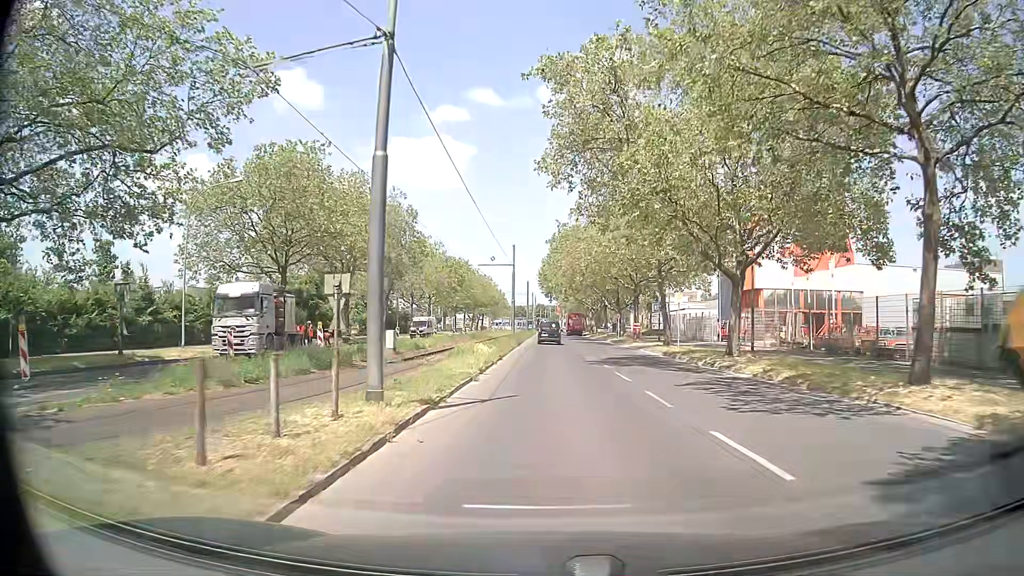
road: secondary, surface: asphalt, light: Day
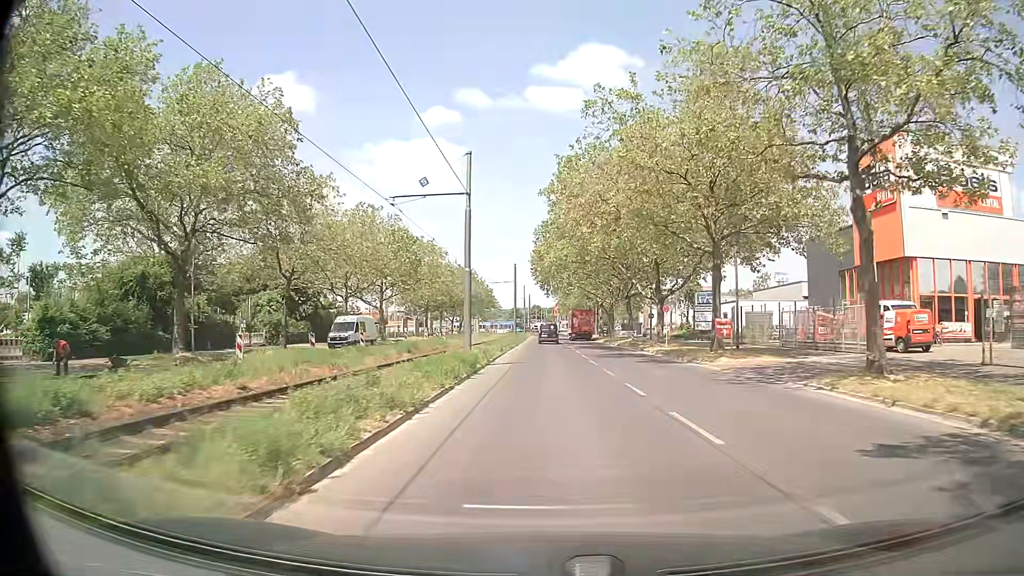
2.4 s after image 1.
(+0.1, +28.2) m; 0°
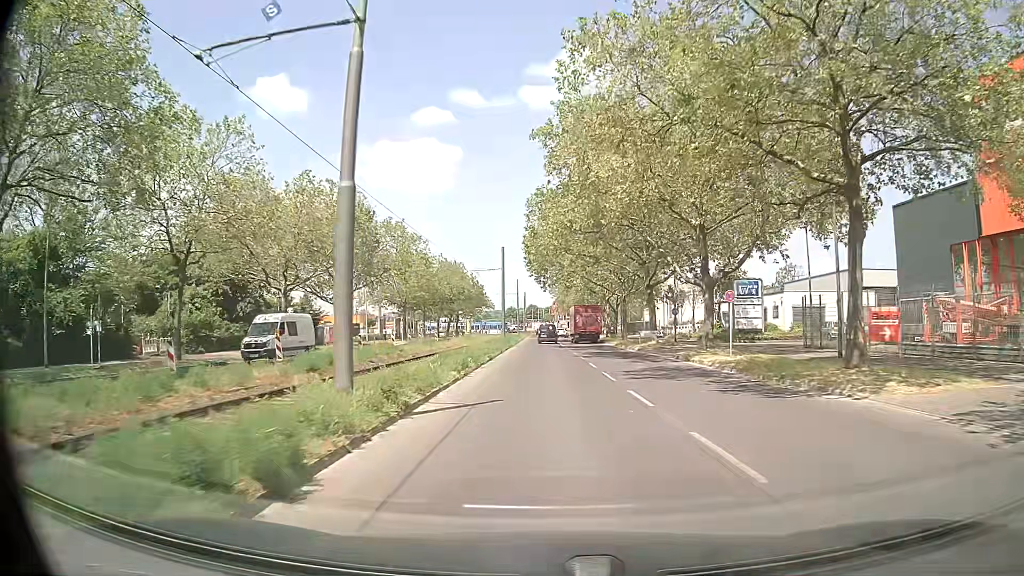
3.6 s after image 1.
(+0.1, +14.1) m; +1°
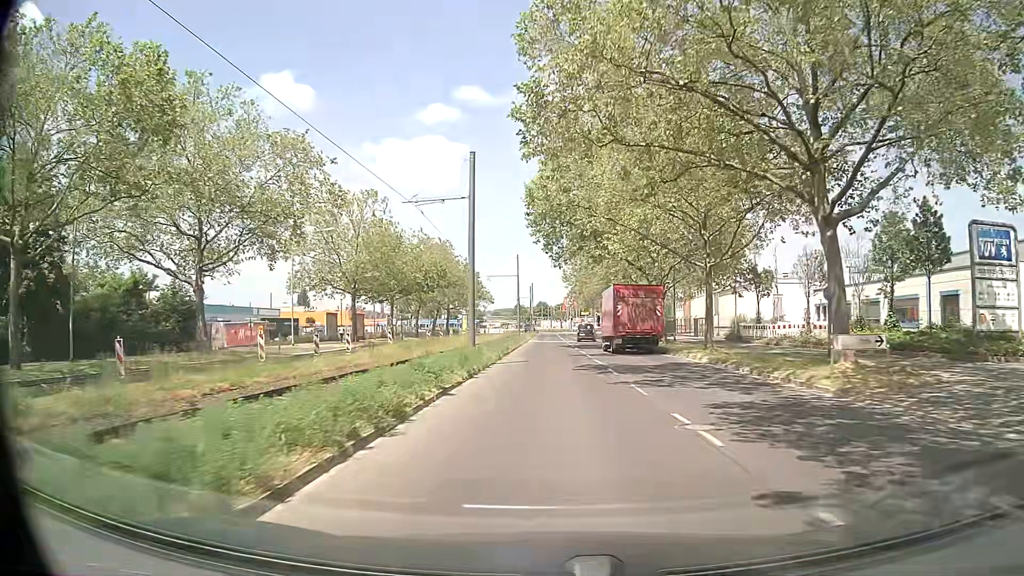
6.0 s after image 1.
(-0.4, +28.4) m; -1°
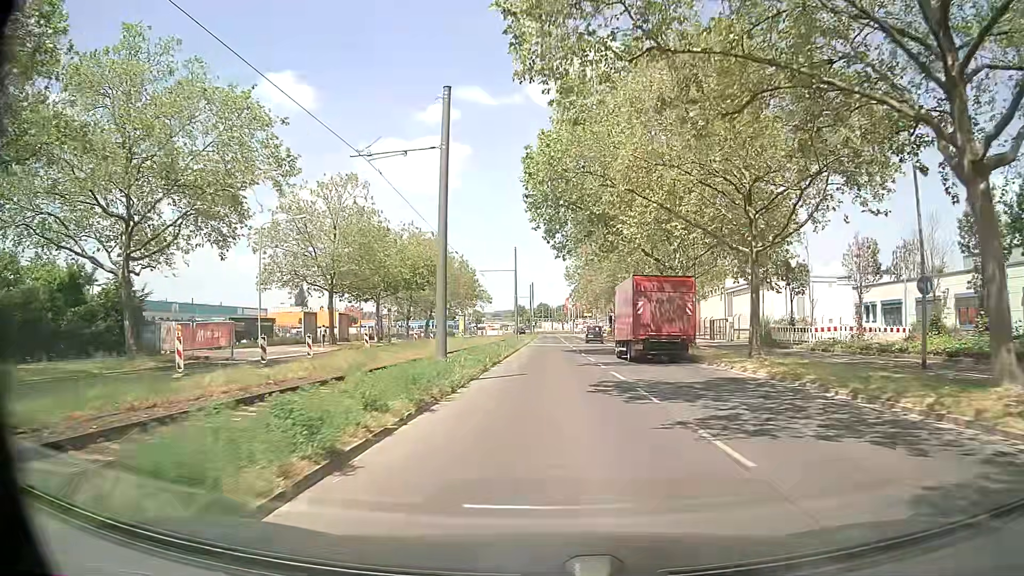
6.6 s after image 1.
(-0.1, +7.1) m; -1°
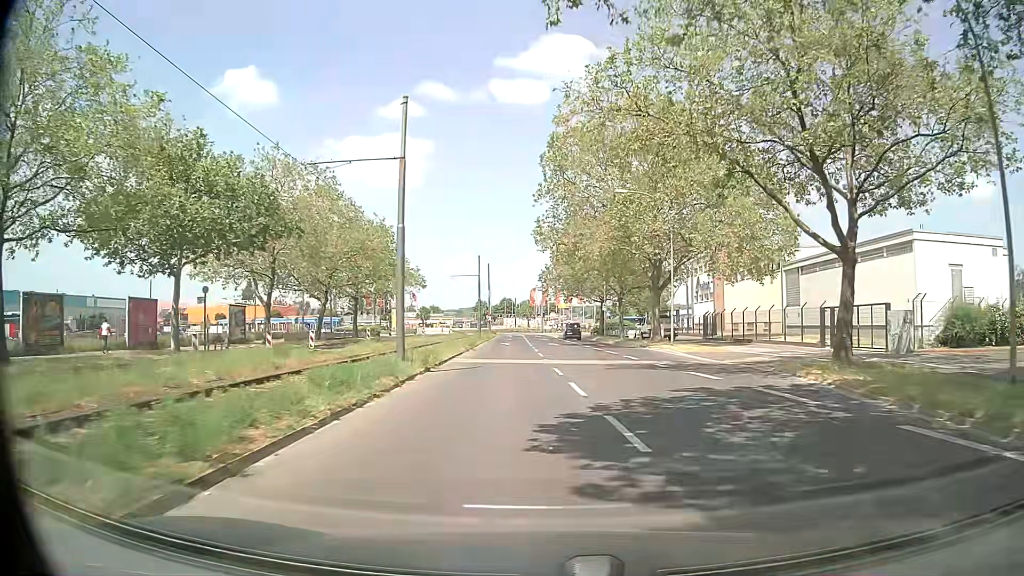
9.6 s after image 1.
(+0.6, +35.6) m; +2°
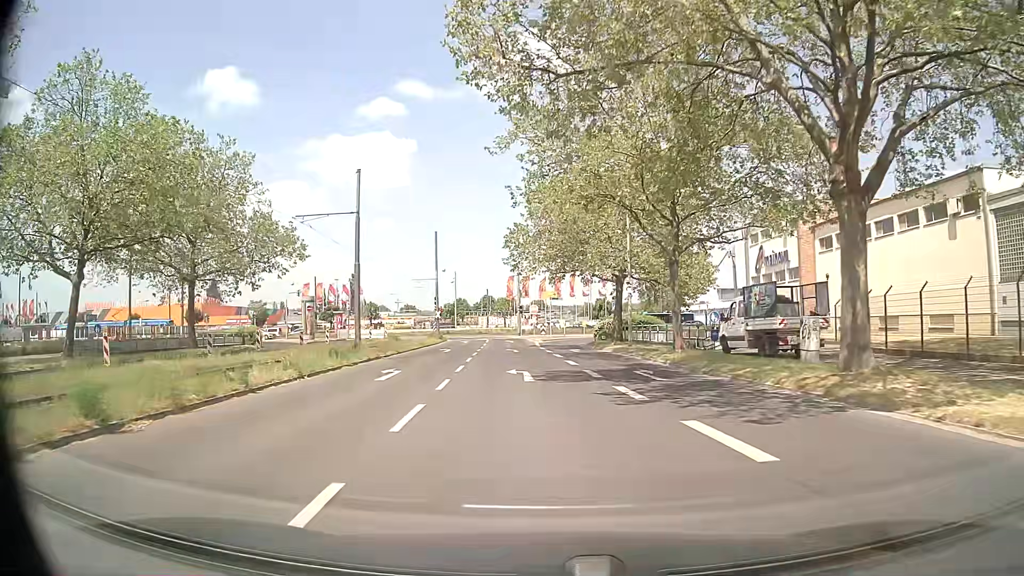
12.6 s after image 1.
(+1.6, +34.6) m; +2°
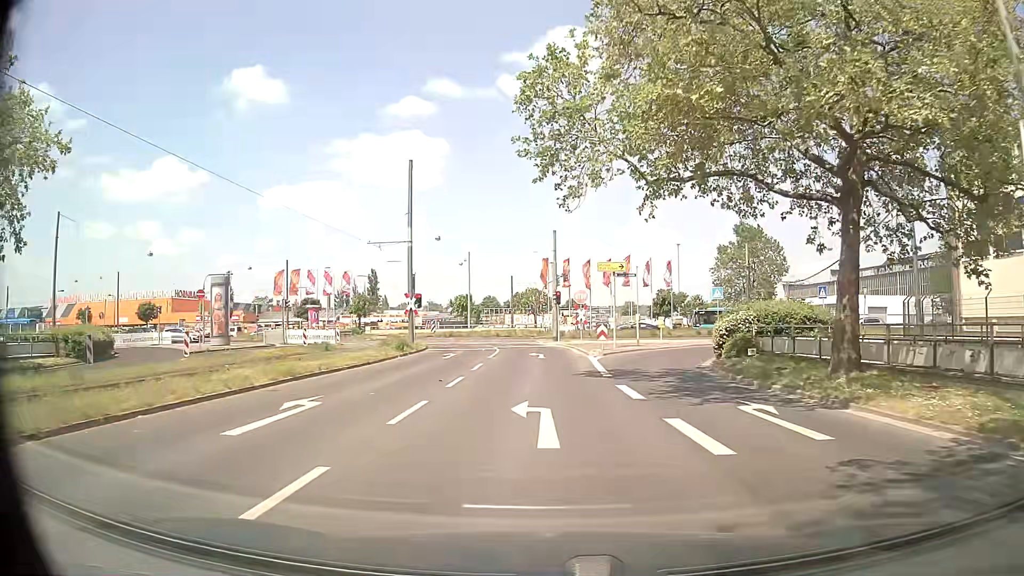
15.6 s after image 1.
(-1.2, +29.3) m; -3°
